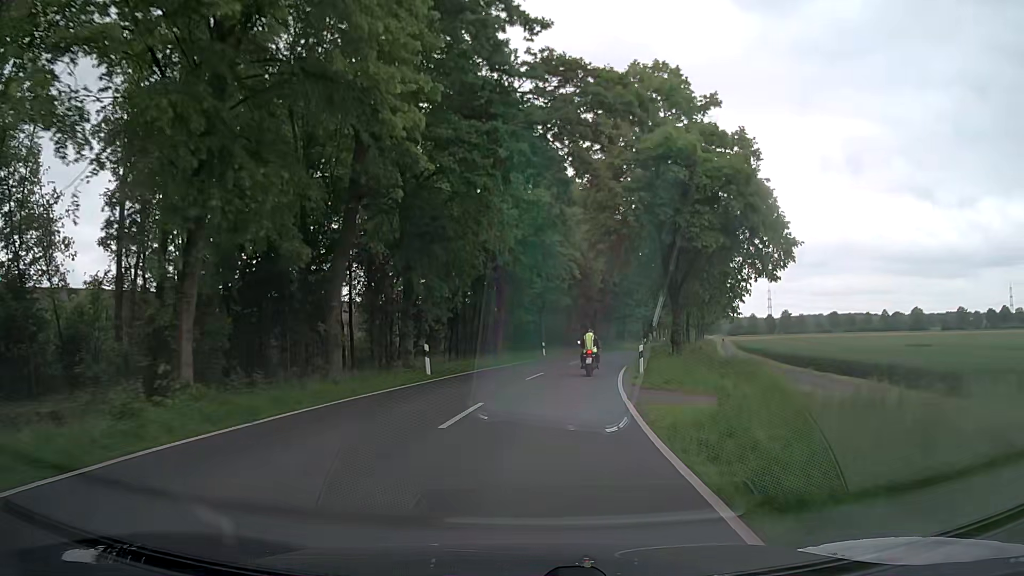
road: secondary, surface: asphalt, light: Day
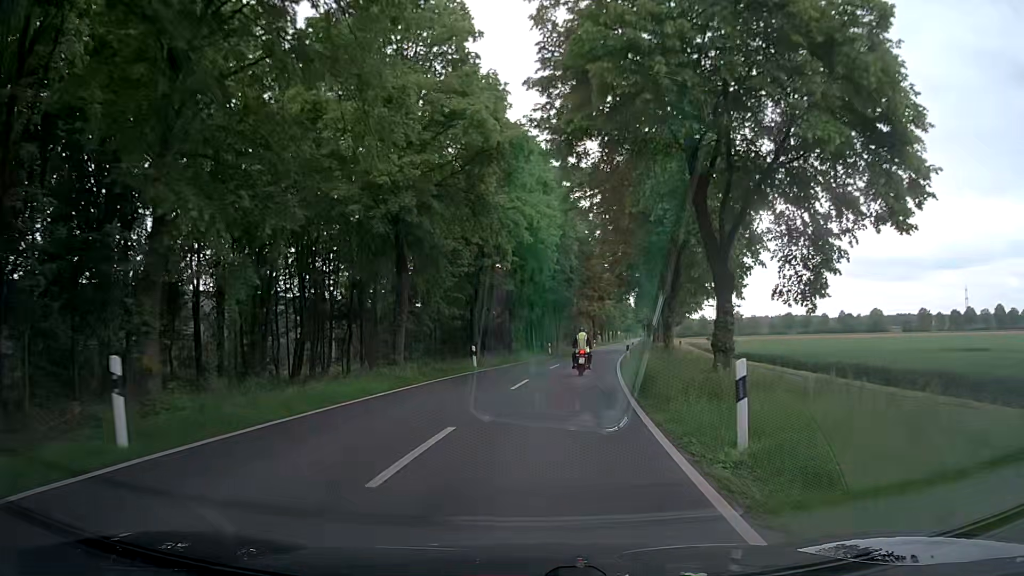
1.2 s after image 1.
(+0.7, +15.8) m; +5°
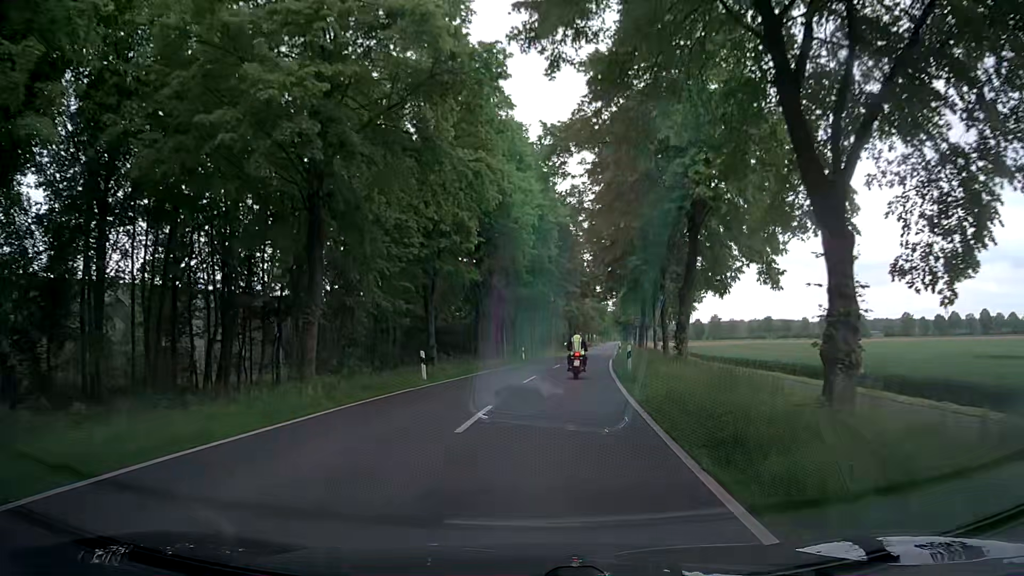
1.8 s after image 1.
(+0.2, +7.9) m; +2°
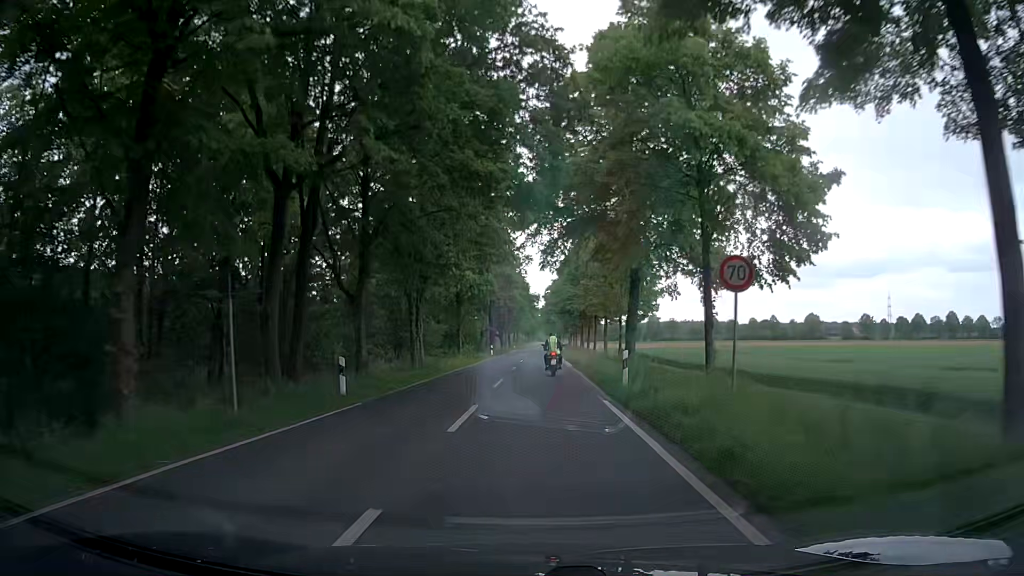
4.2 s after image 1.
(+2.6, +32.2) m; +7°
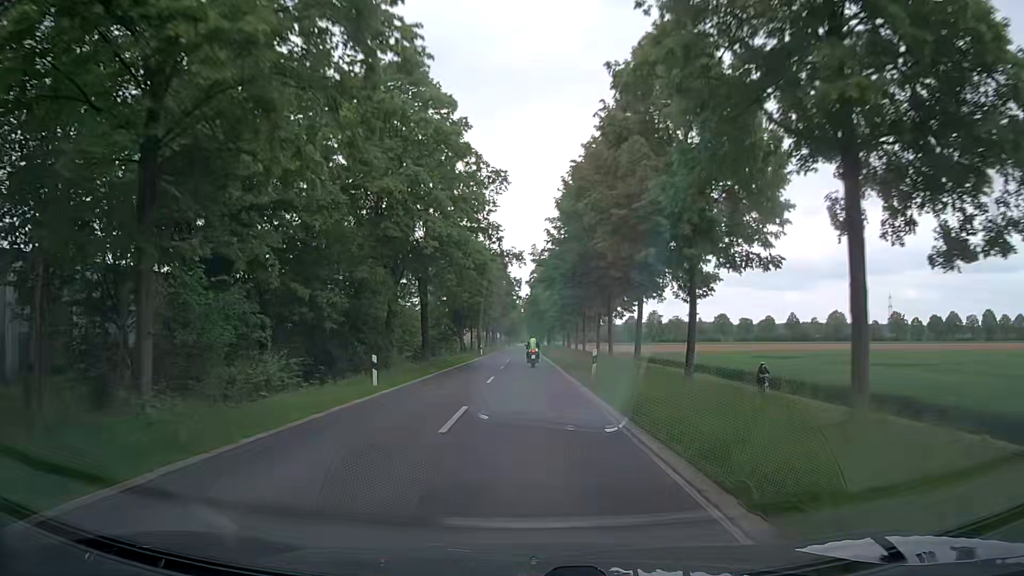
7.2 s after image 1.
(+0.7, +45.1) m; +1°
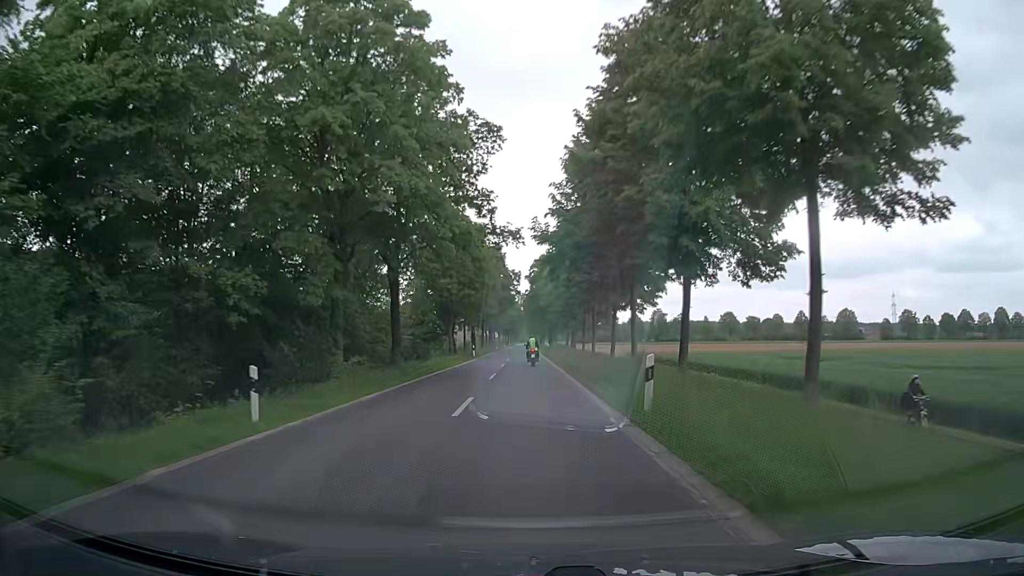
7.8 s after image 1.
(0.0, +9.8) m; 0°
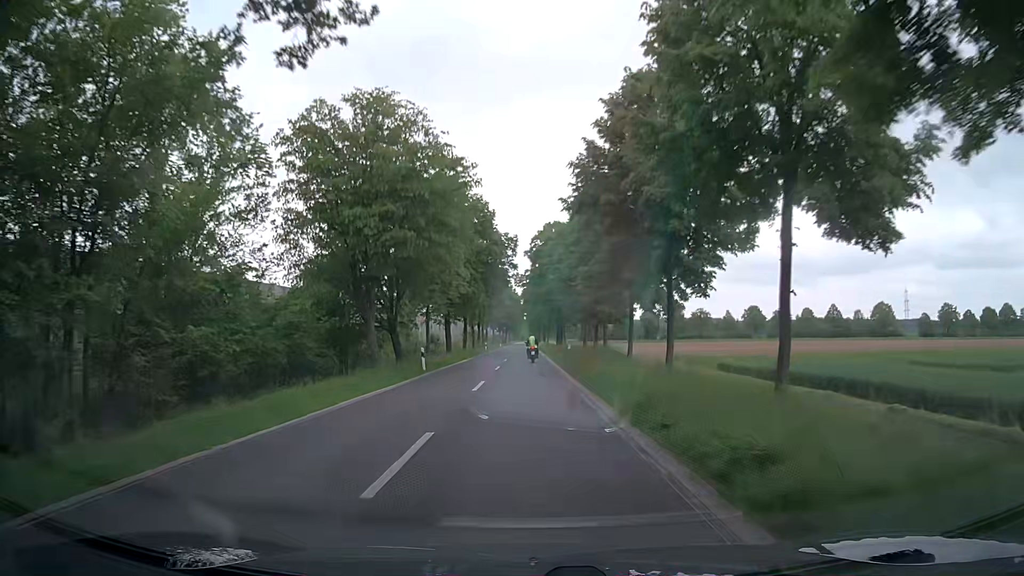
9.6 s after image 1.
(+0.4, +30.4) m; 0°
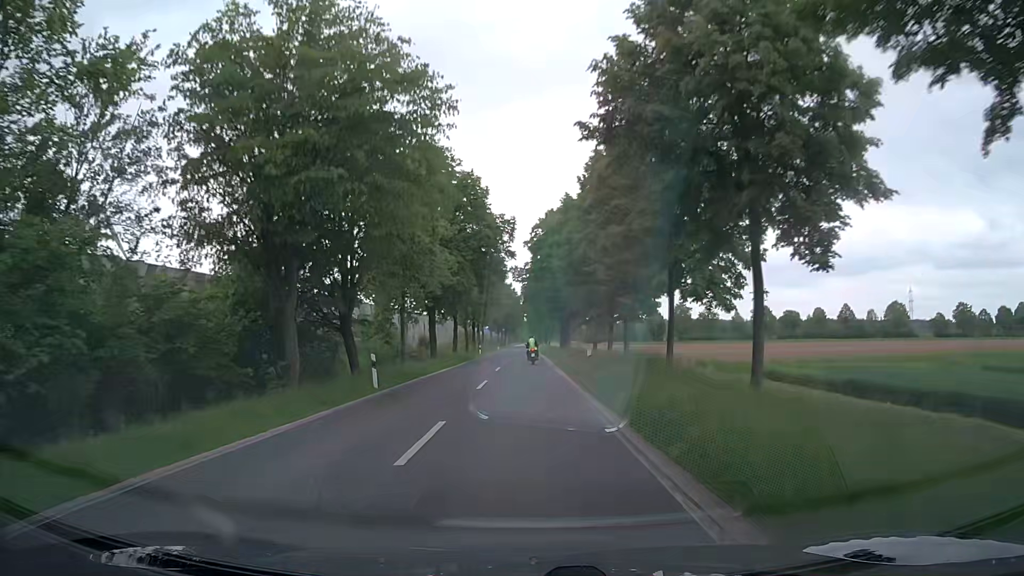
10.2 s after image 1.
(+0.1, +10.3) m; +1°
(0, +10) (0, +20) (0, +30) (0, +40) (0, +50) (0, +60) (0, +70) (0, +80) (0, +90) (0, +100) m
